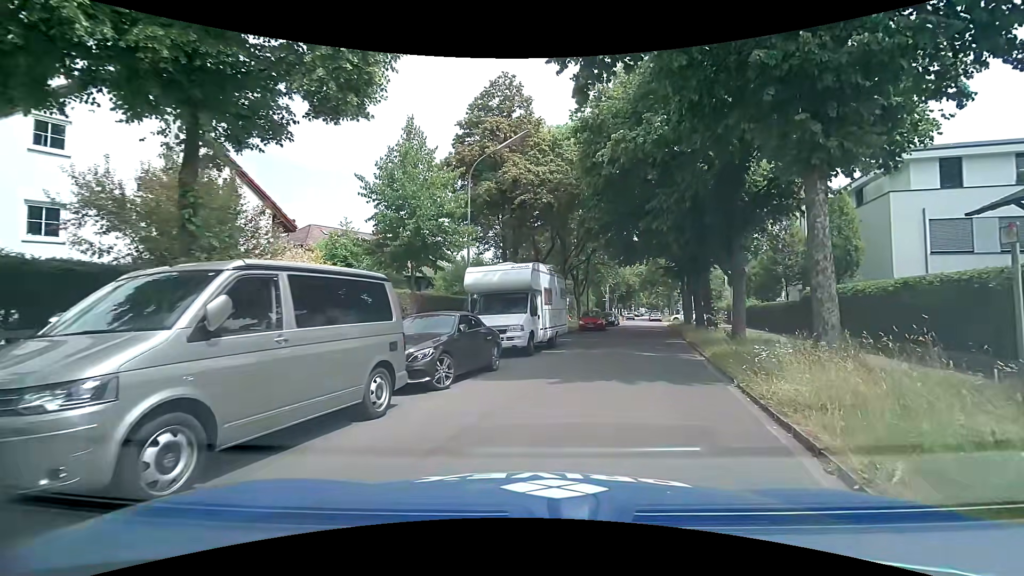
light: Day
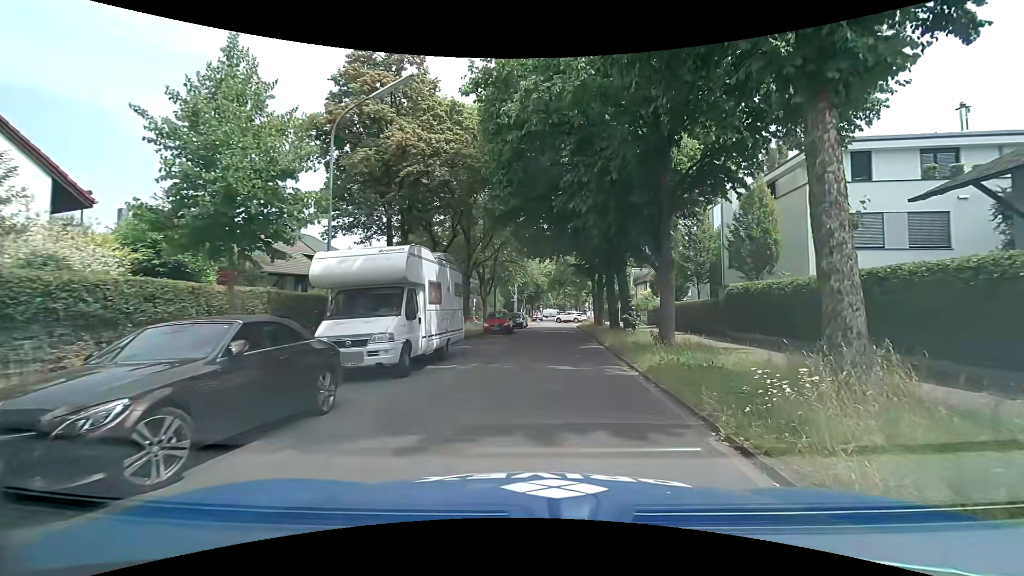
(+0.4, +4.5) m; +10°
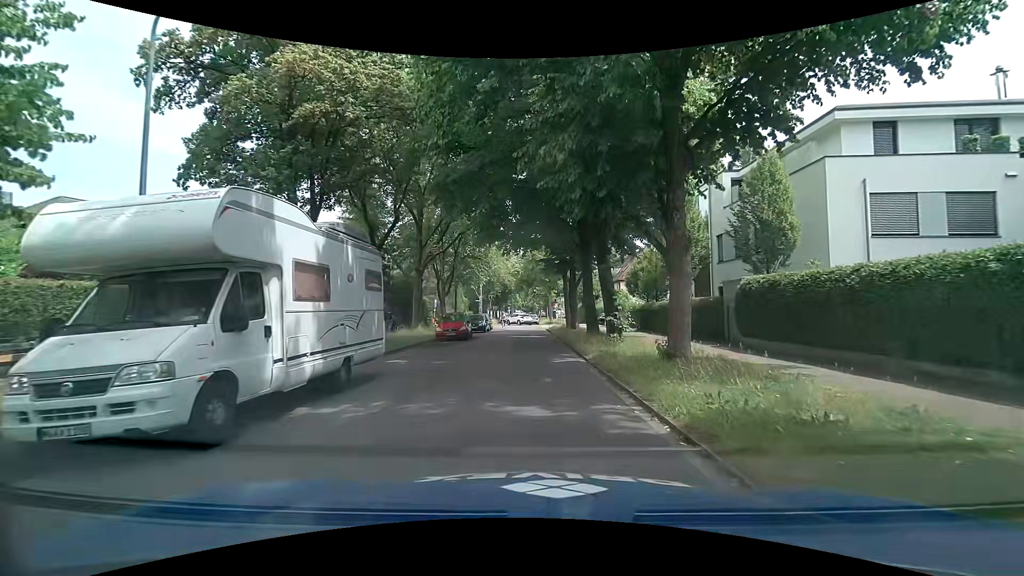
(+0.2, +5.4) m; +3°
